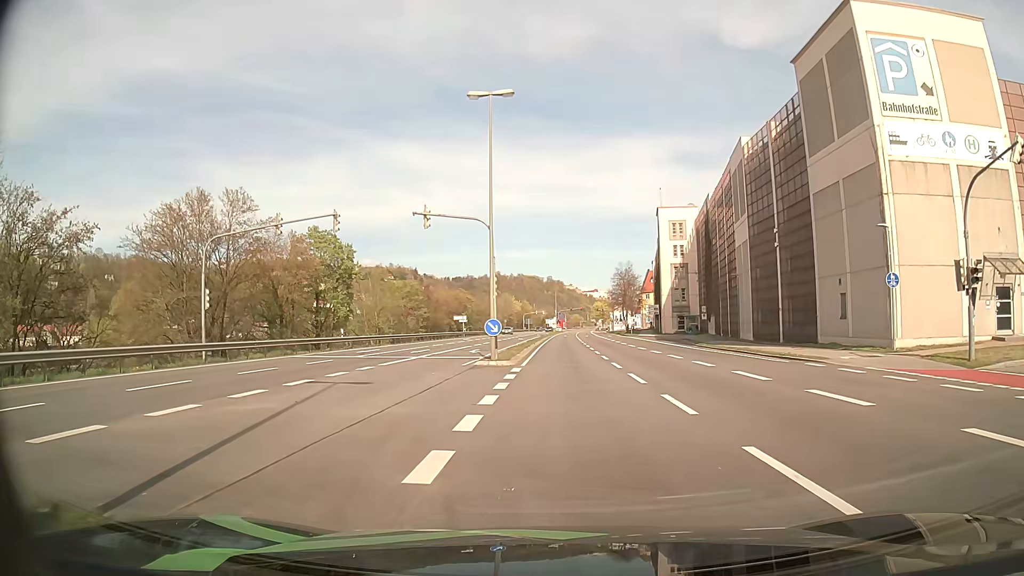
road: primary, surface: asphalt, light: Day
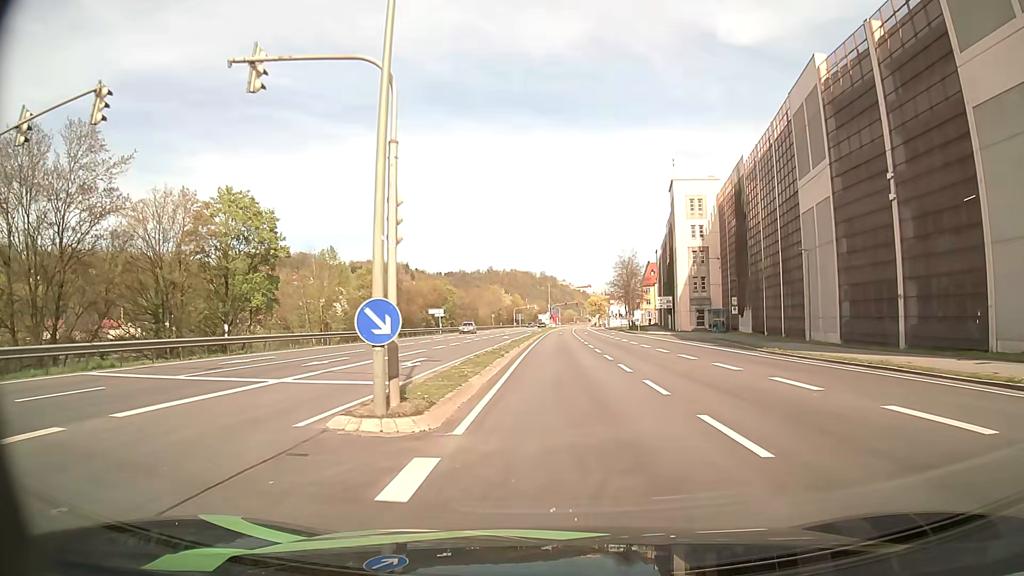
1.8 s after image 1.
(+0.2, +16.1) m; +1°
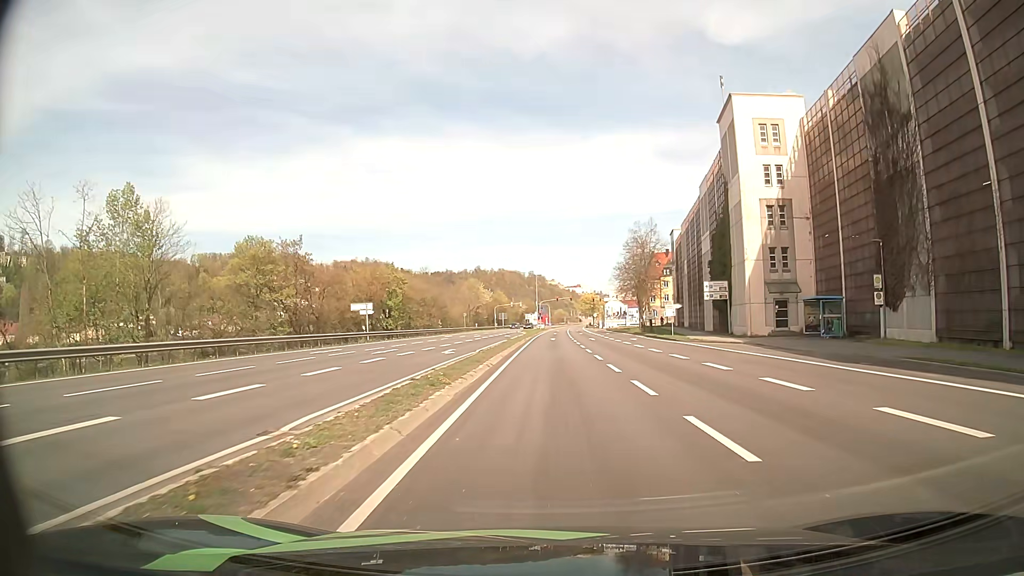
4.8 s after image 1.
(+0.2, +30.4) m; +1°
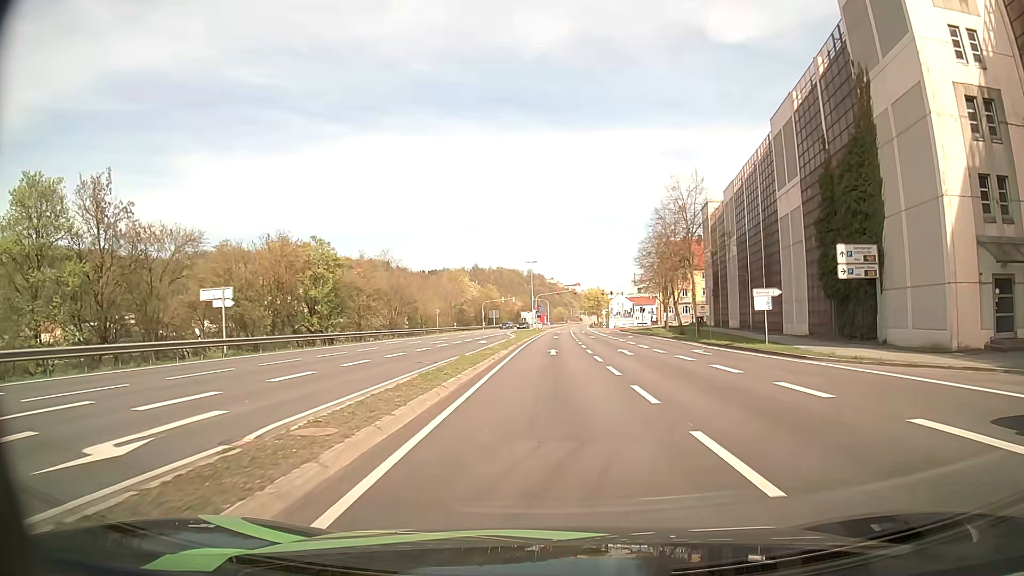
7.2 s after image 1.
(+0.1, +25.3) m; 0°
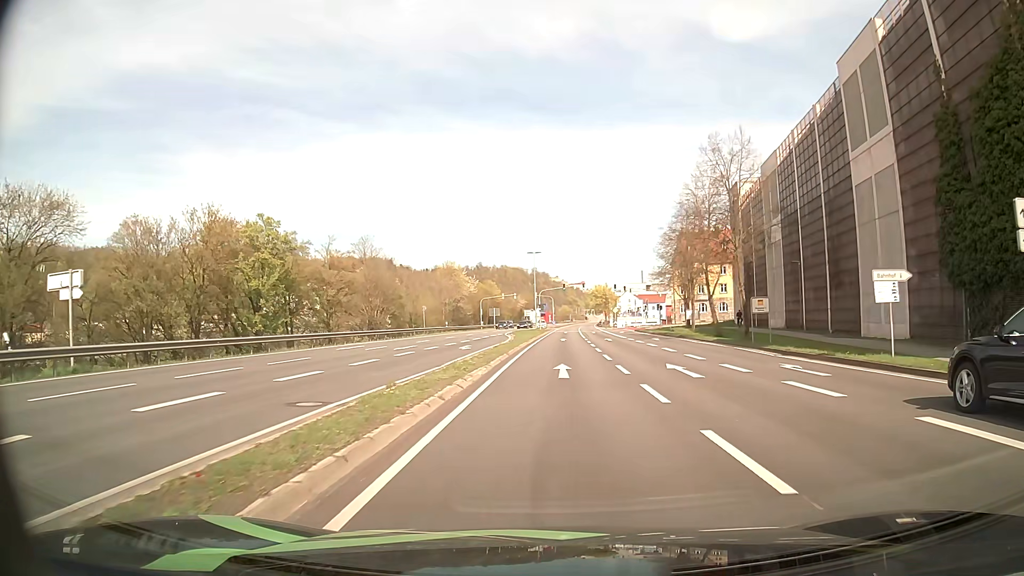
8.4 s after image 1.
(-0.1, +11.9) m; -1°
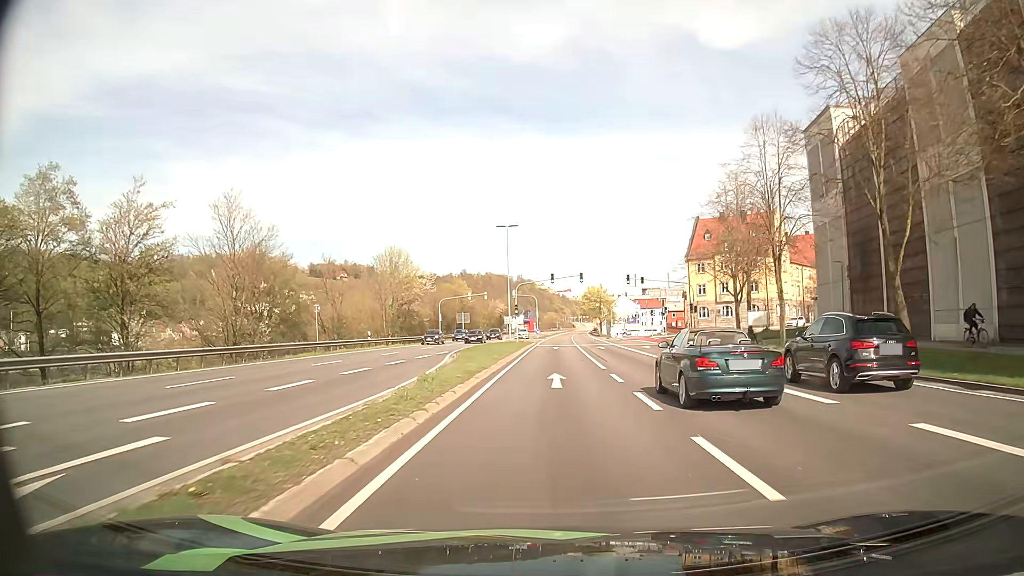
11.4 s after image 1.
(+0.5, +30.4) m; +1°
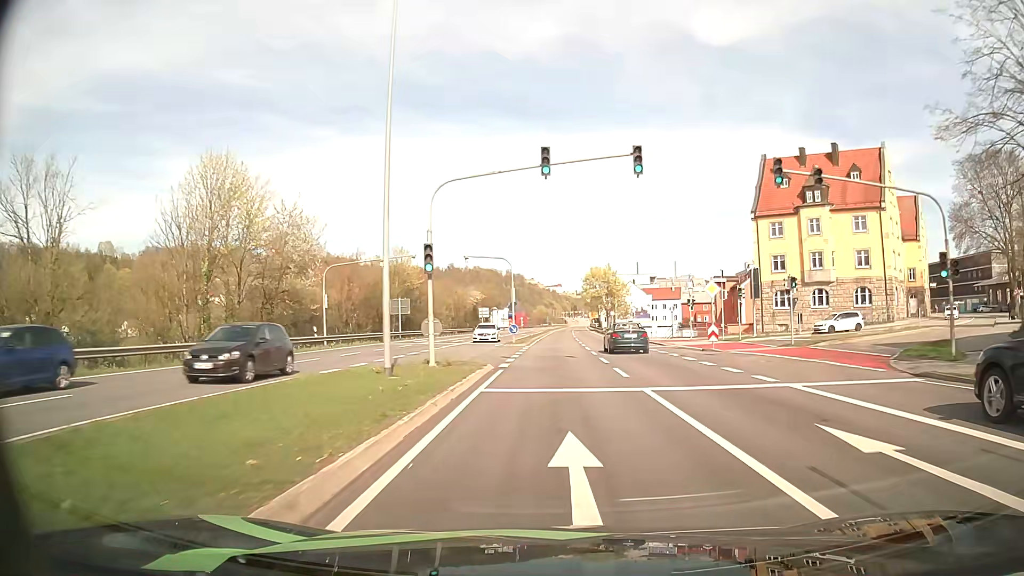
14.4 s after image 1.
(+0.3, +43.1) m; +1°
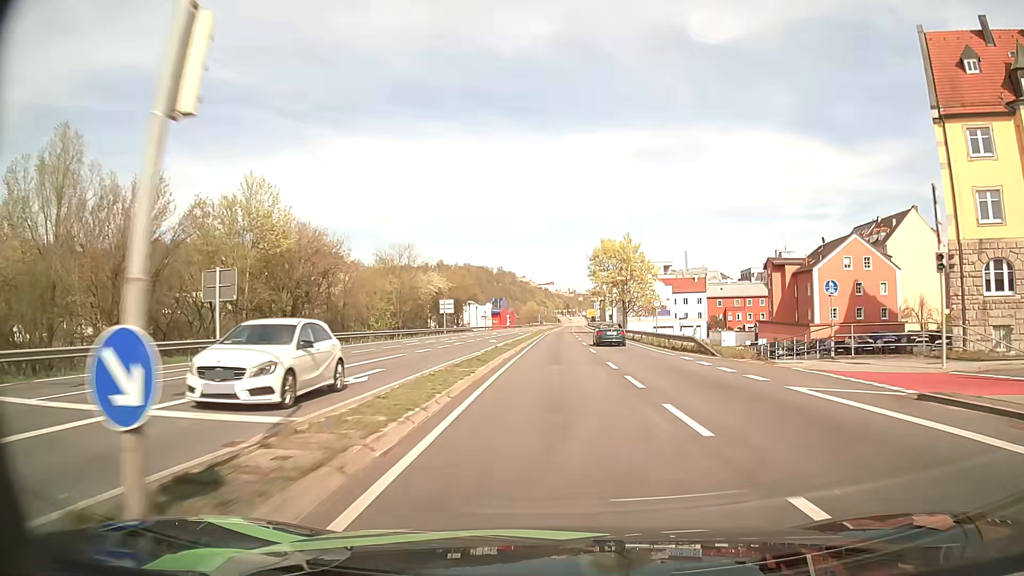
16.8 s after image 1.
(+0.3, +39.2) m; +1°
